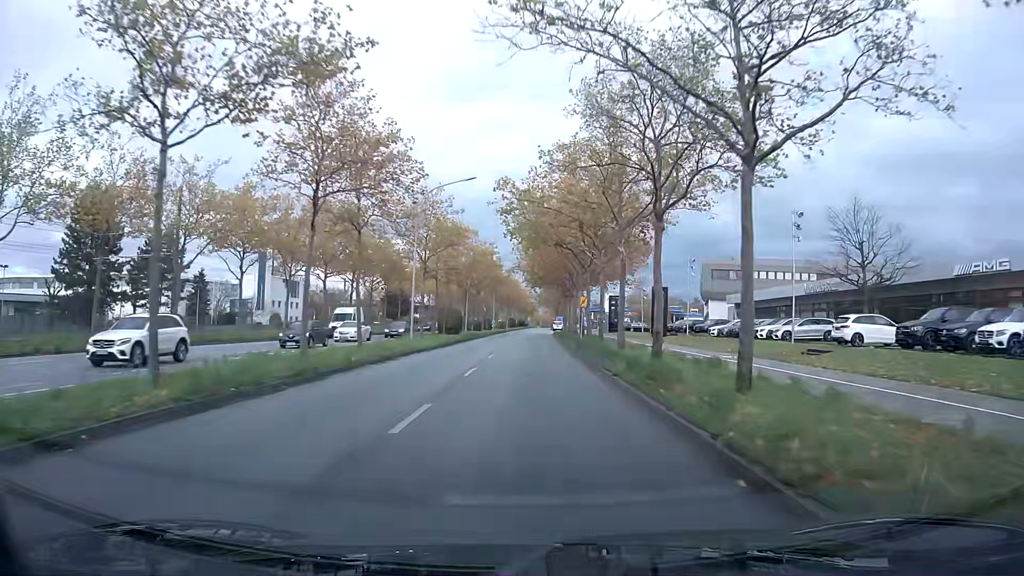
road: primary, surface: asphalt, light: Day
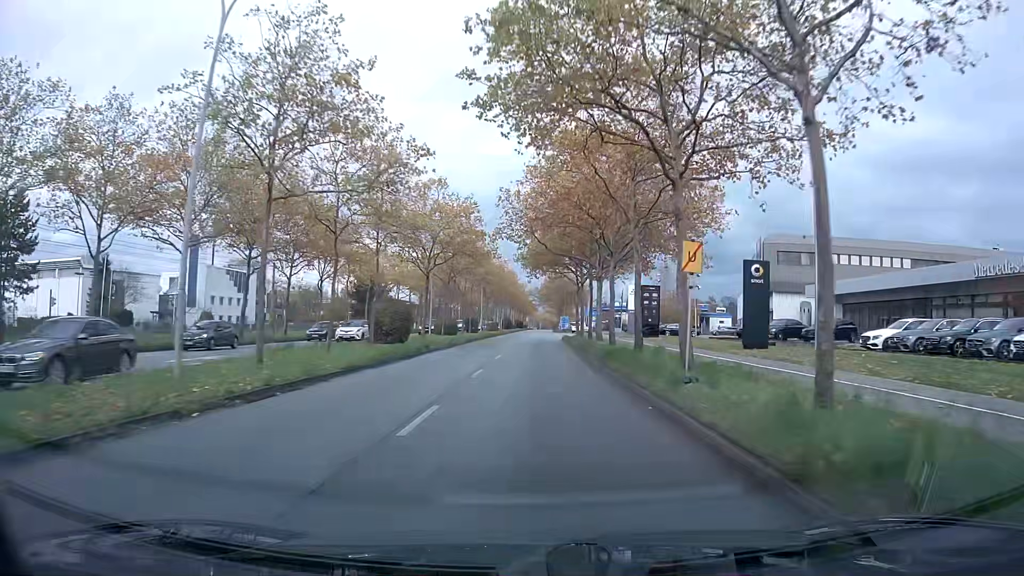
(0.0, +26.7) m; 0°
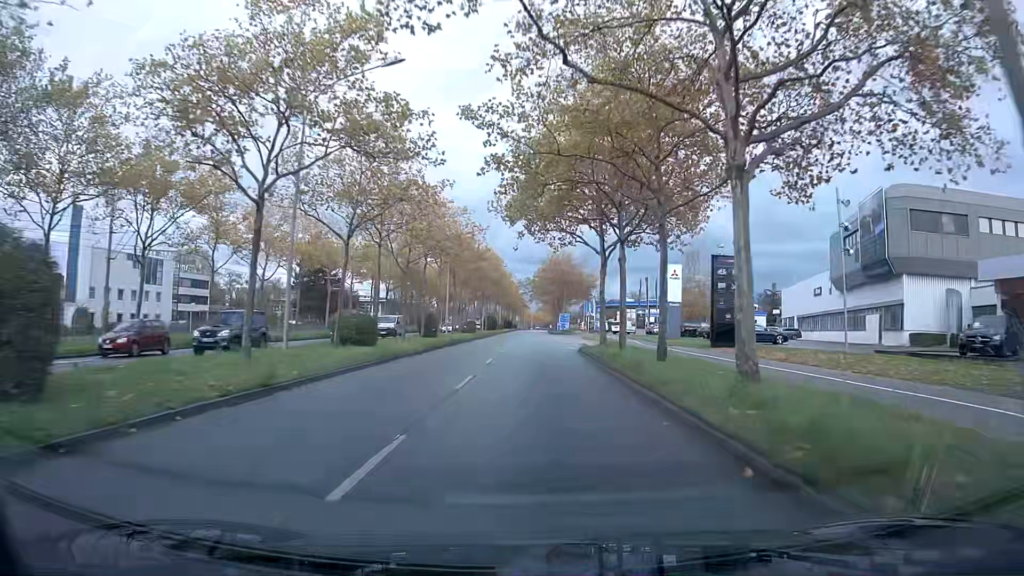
(+0.2, +28.2) m; +1°
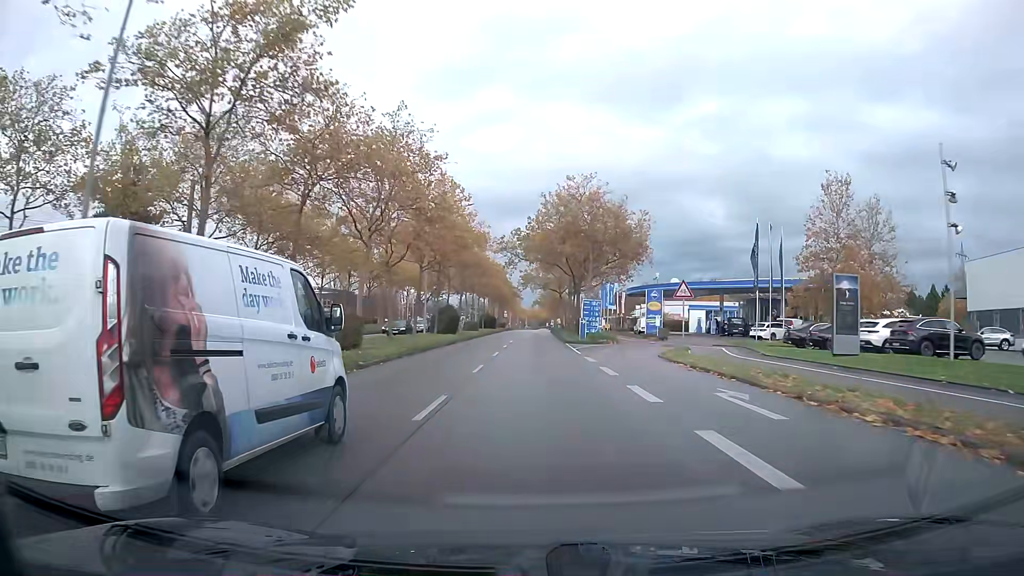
(+0.2, +49.8) m; 0°
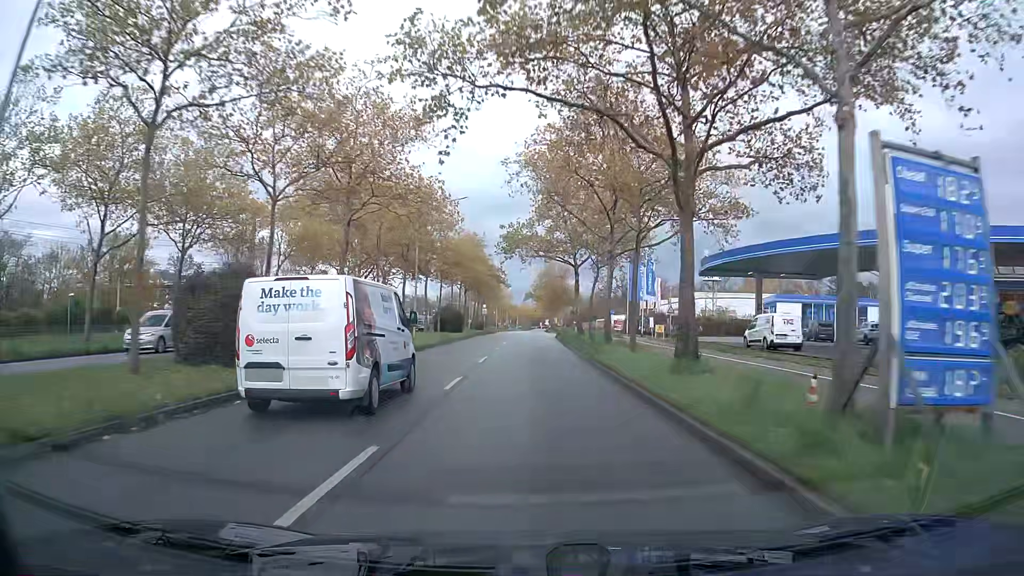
(+0.2, +41.1) m; 0°
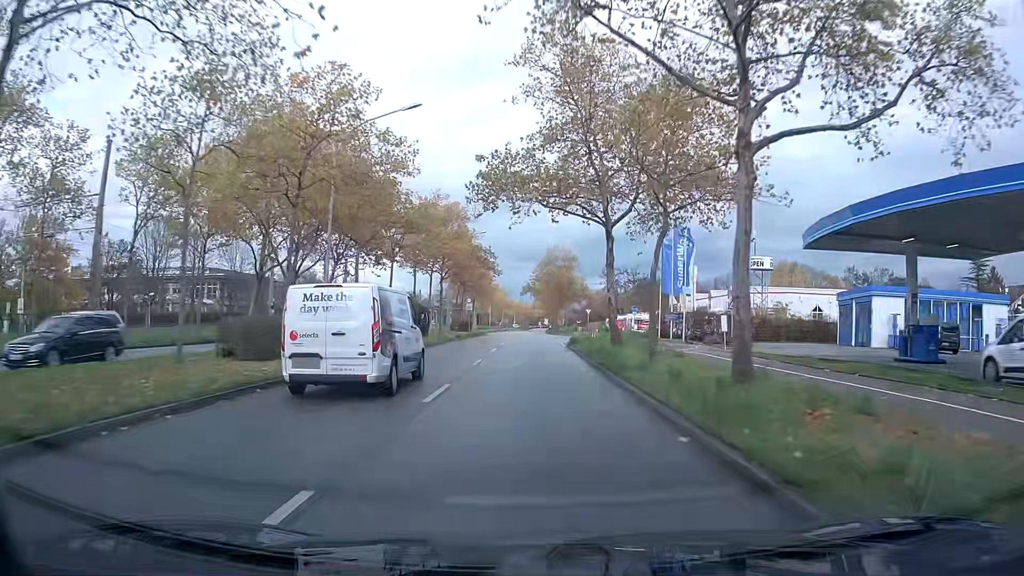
(+0.1, +20.0) m; 0°
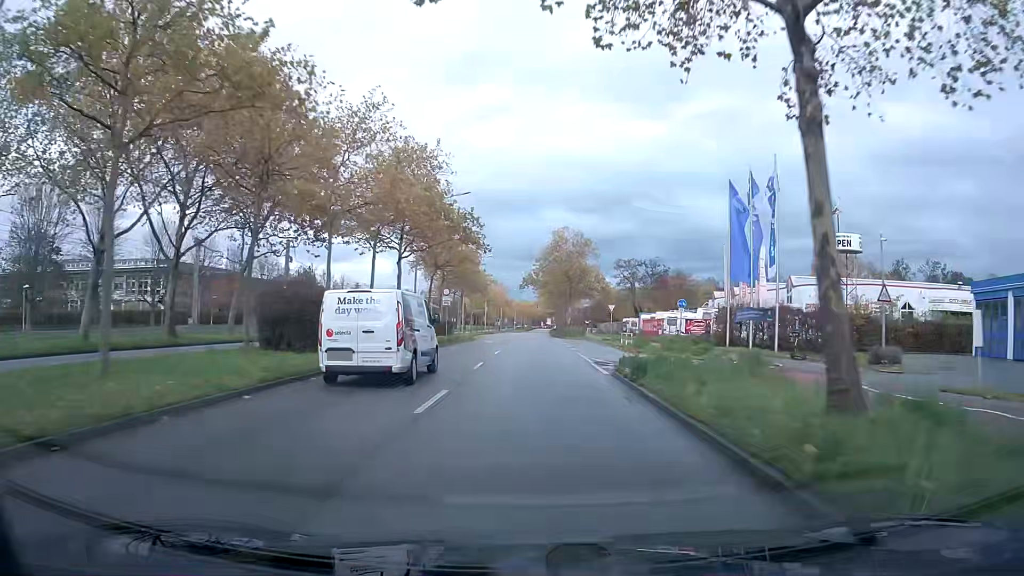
(-0.1, +19.5) m; 0°
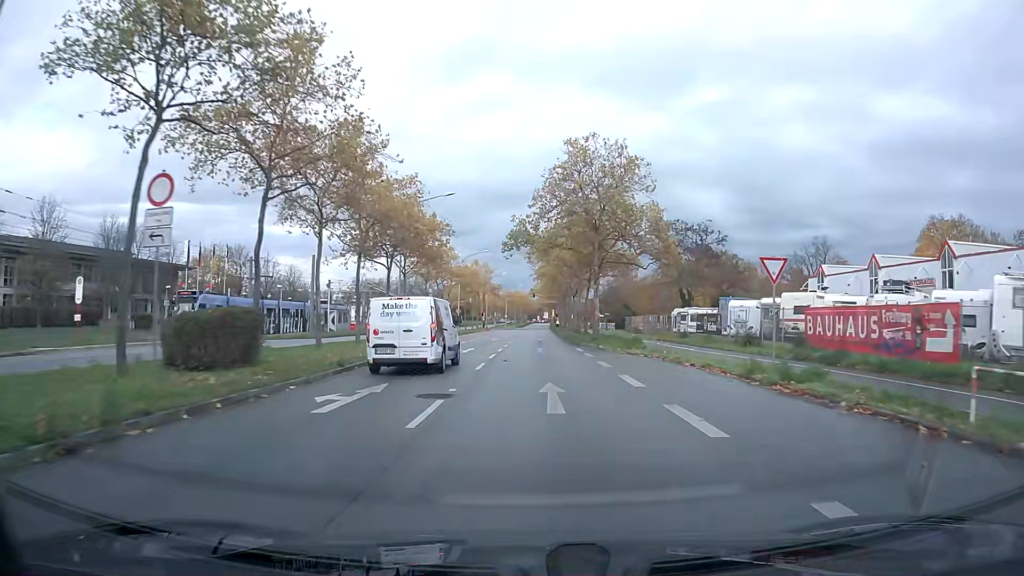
(+0.1, +37.4) m; 0°
